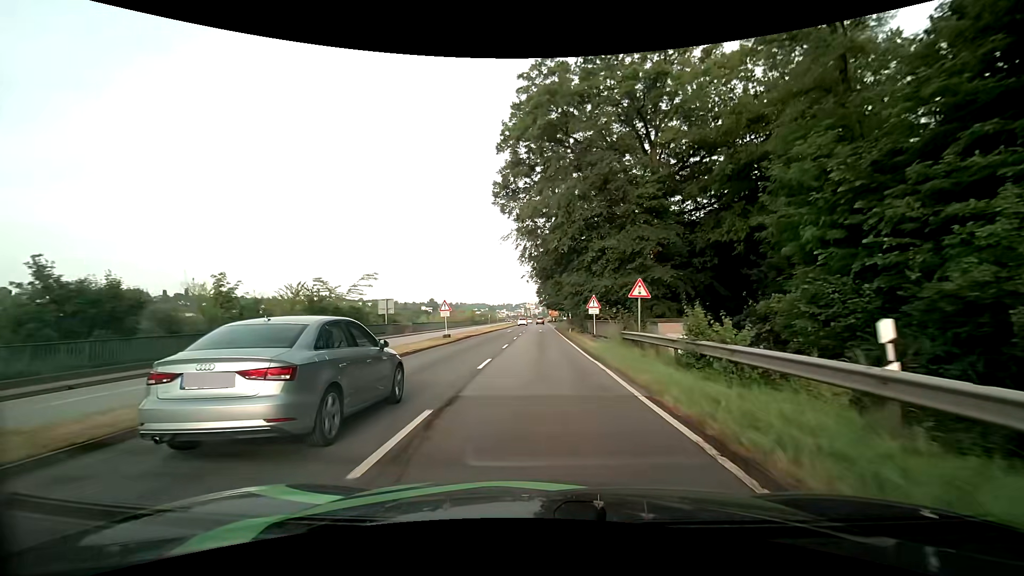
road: primary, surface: asphalt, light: Day
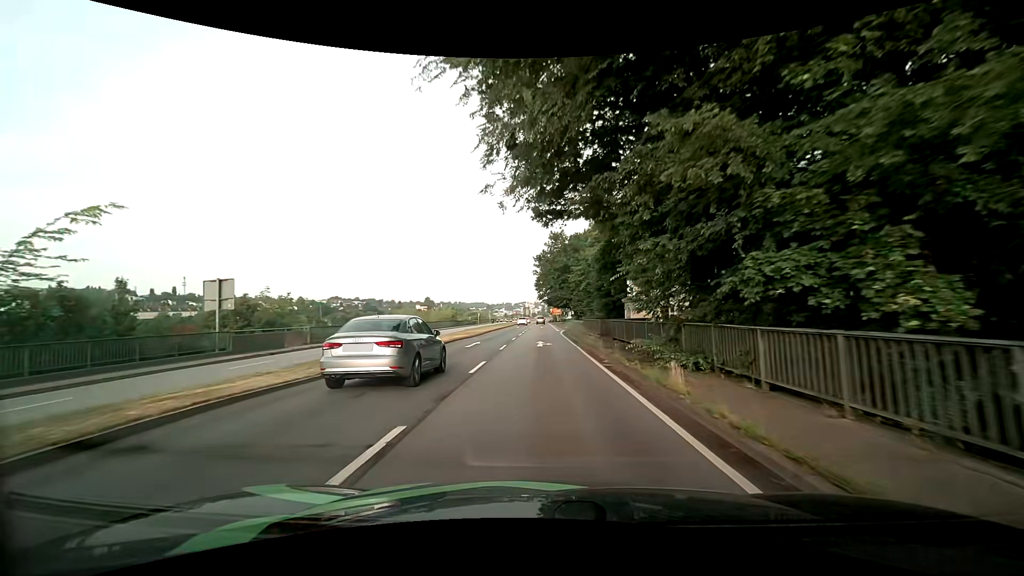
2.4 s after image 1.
(0.0, +28.8) m; 0°
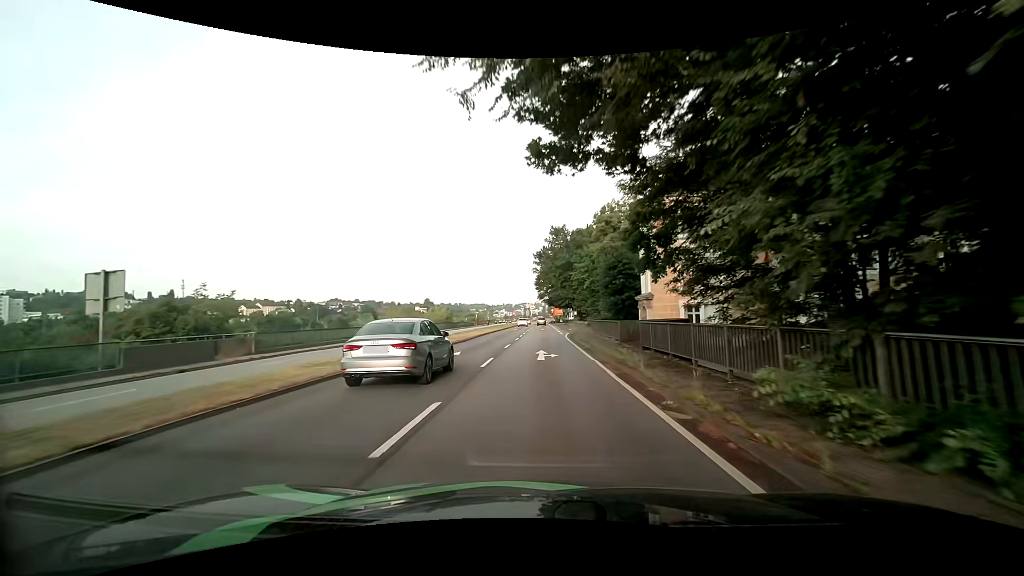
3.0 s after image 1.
(0.0, +7.1) m; 0°
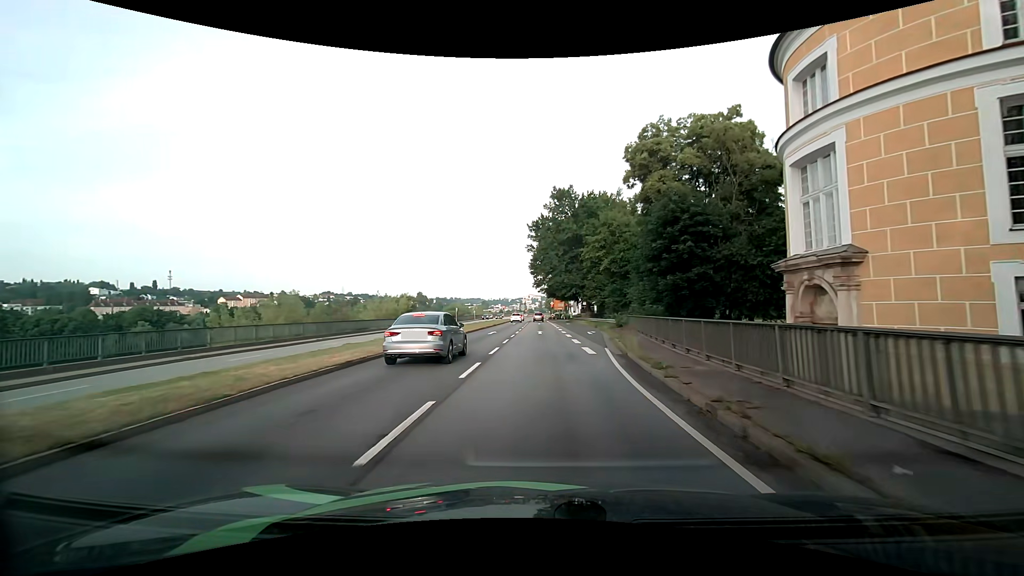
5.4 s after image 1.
(+0.2, +27.6) m; 0°
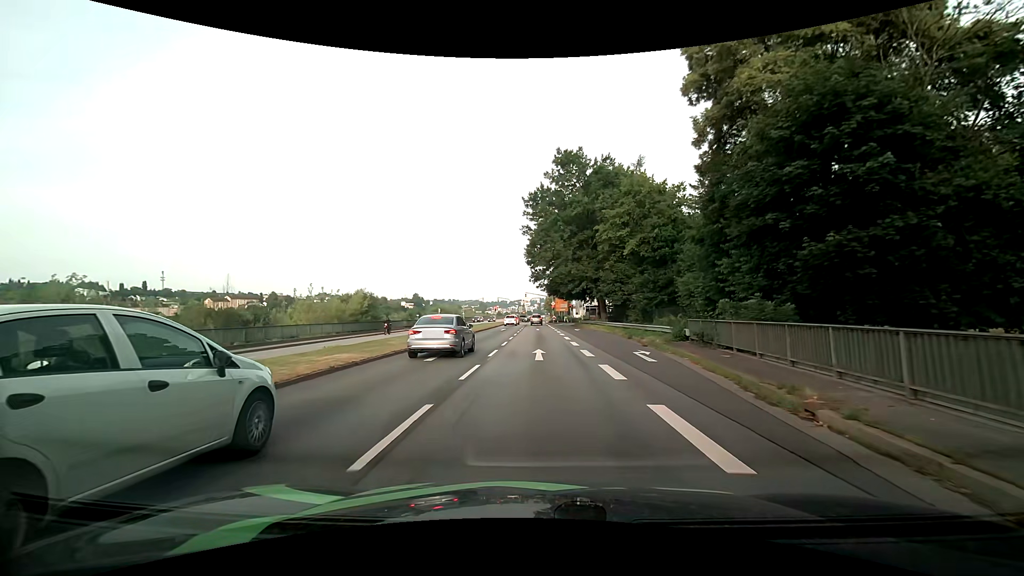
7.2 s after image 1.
(+0.1, +17.8) m; +1°
